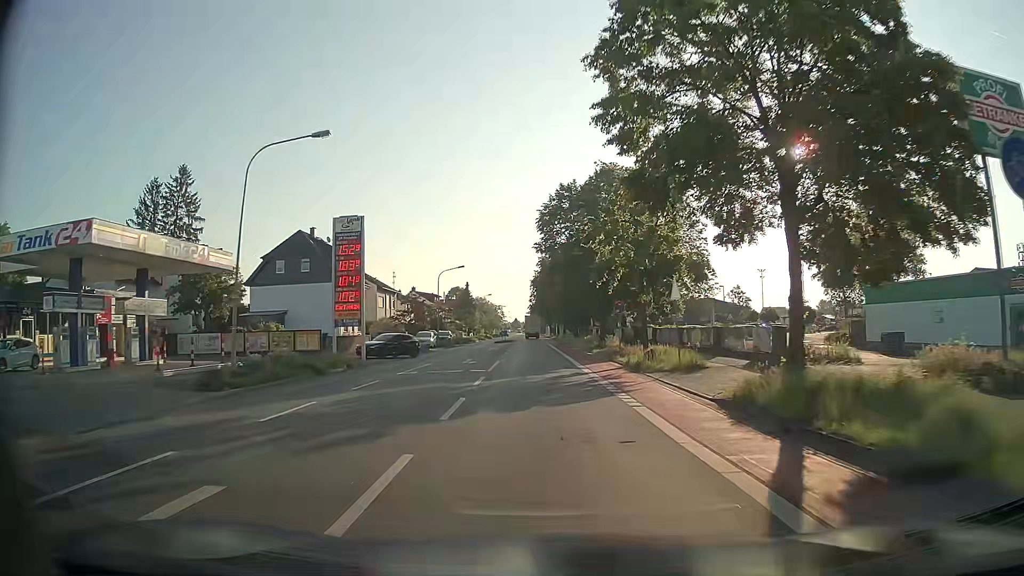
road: tertiary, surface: asphalt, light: Day
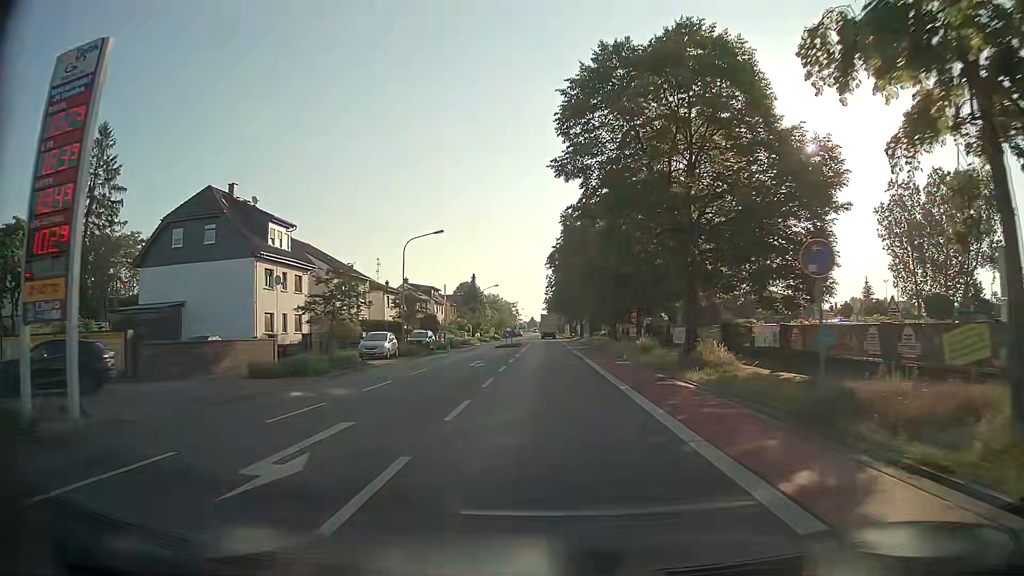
(-0.6, +22.8) m; -2°
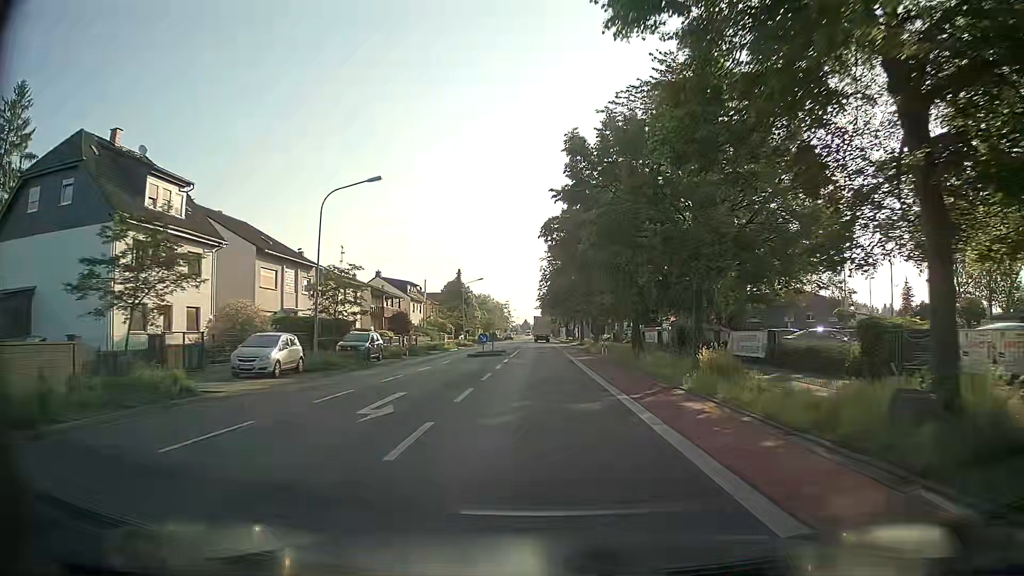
(0.0, +15.1) m; 0°
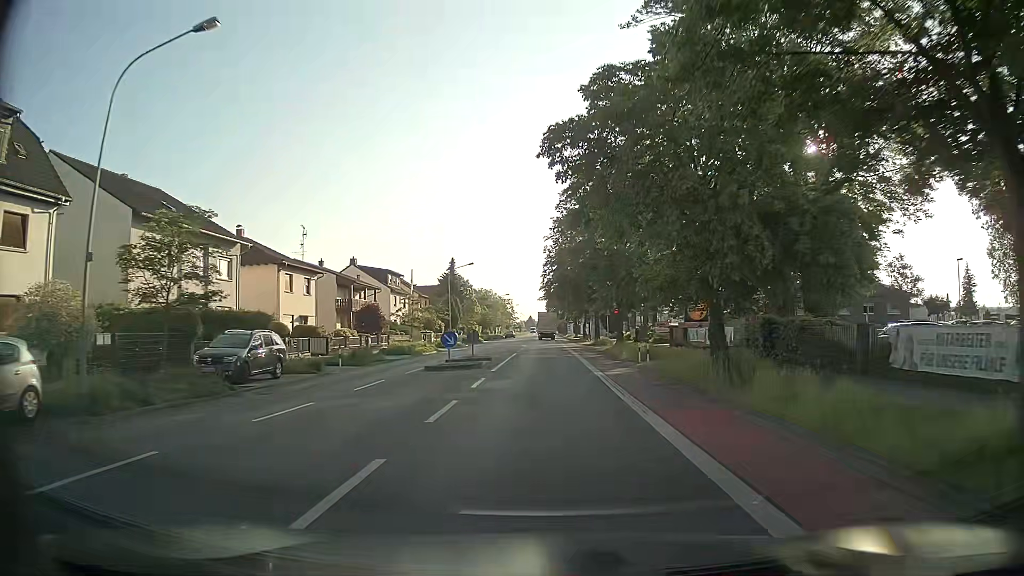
(0.0, +15.0) m; 0°
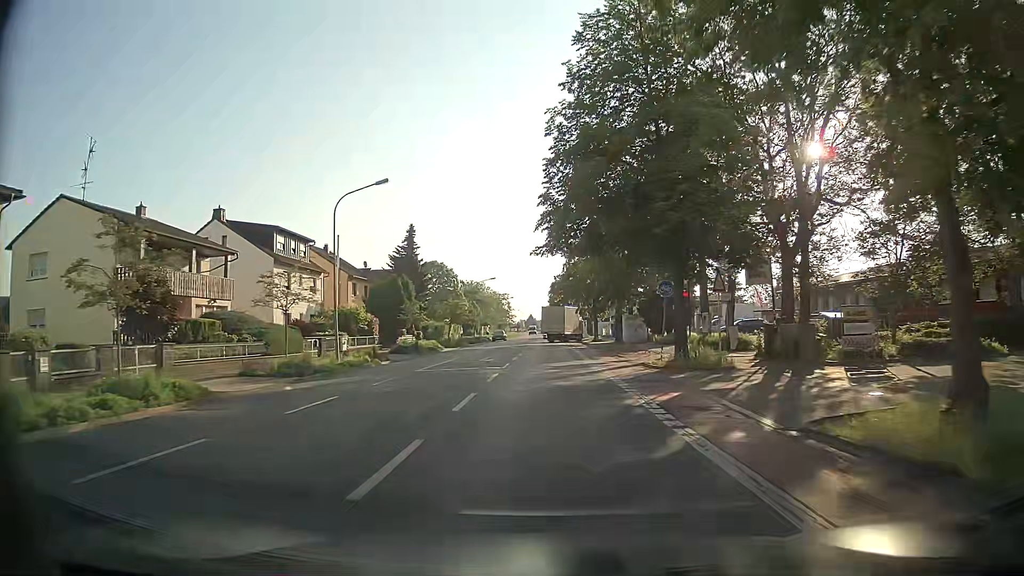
(-0.4, +35.7) m; 0°
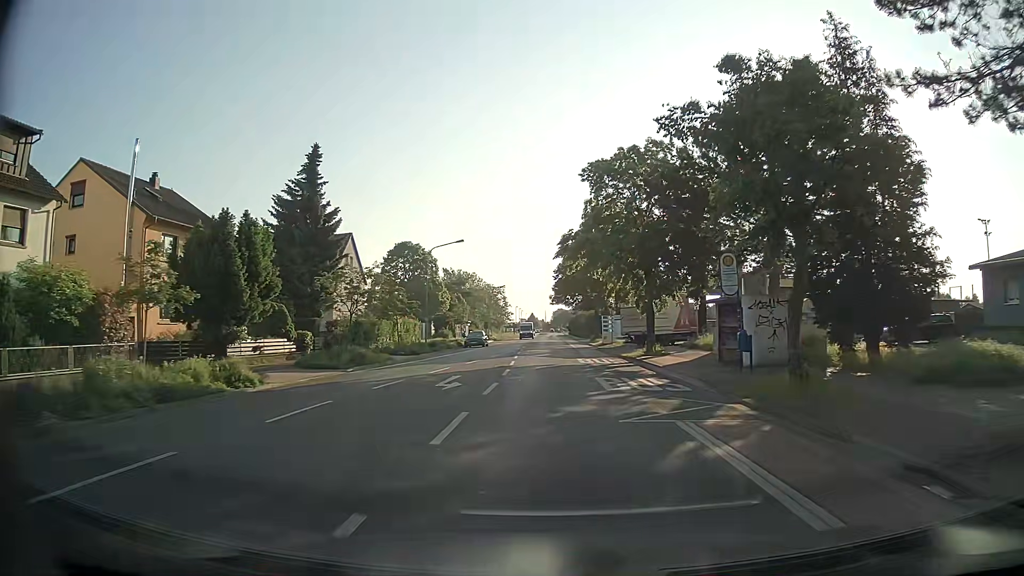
(-0.2, +33.6) m; 0°
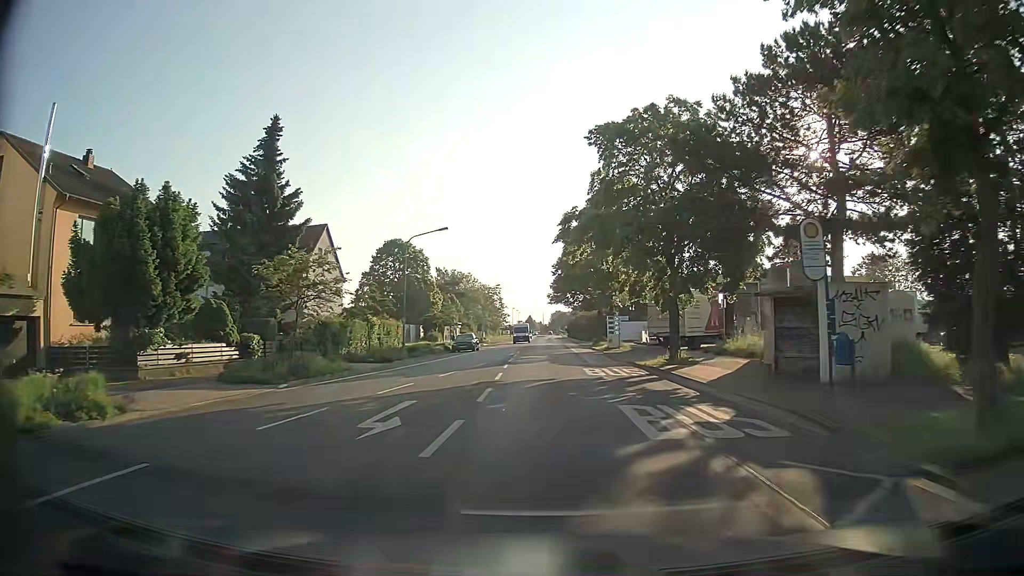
(0.0, +6.7) m; 0°
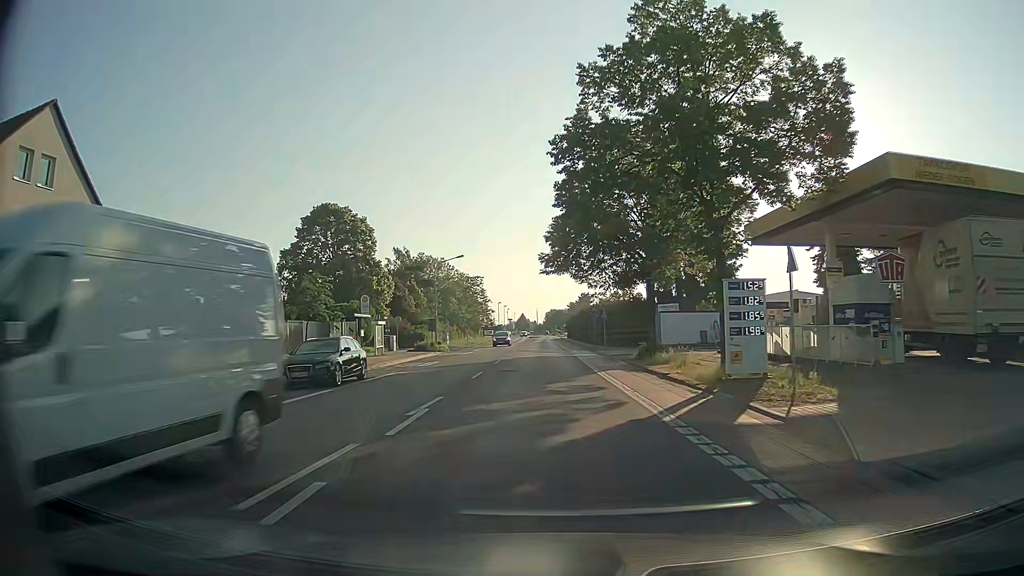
(0.0, +34.2) m; 0°
(0, +10) (0, +20) (0, +30) (0, +40) (0, +50) (-1, +60) (-1, +70) (-1, +80) (-1, +90) (-1, +100) m
